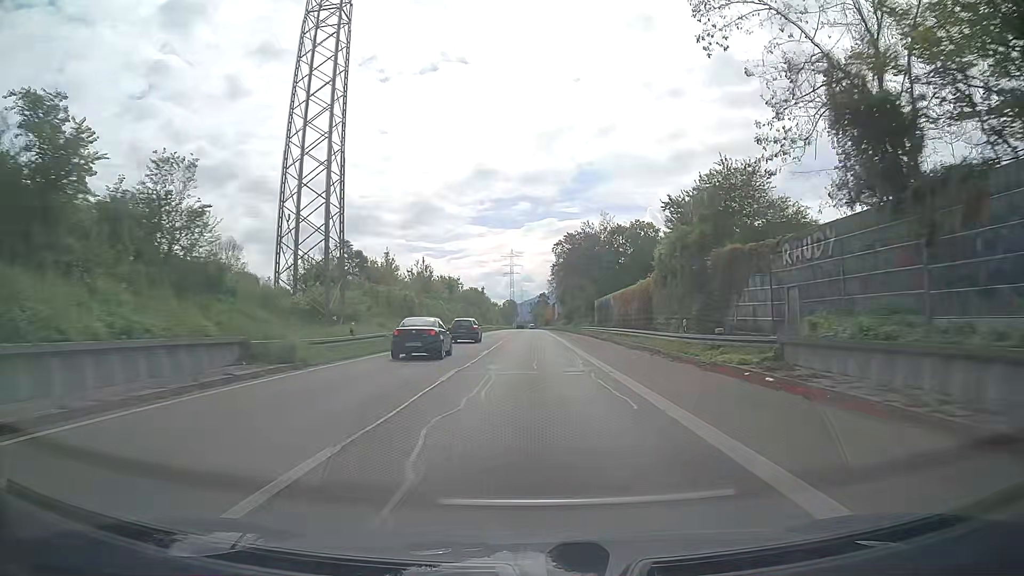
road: trunk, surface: asphalt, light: Day
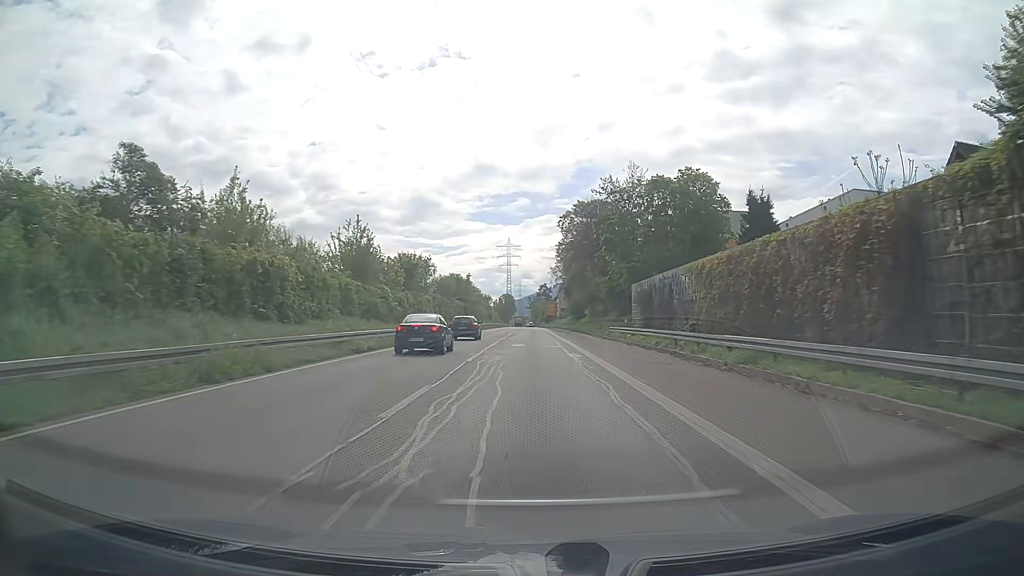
(+0.1, +29.8) m; 0°
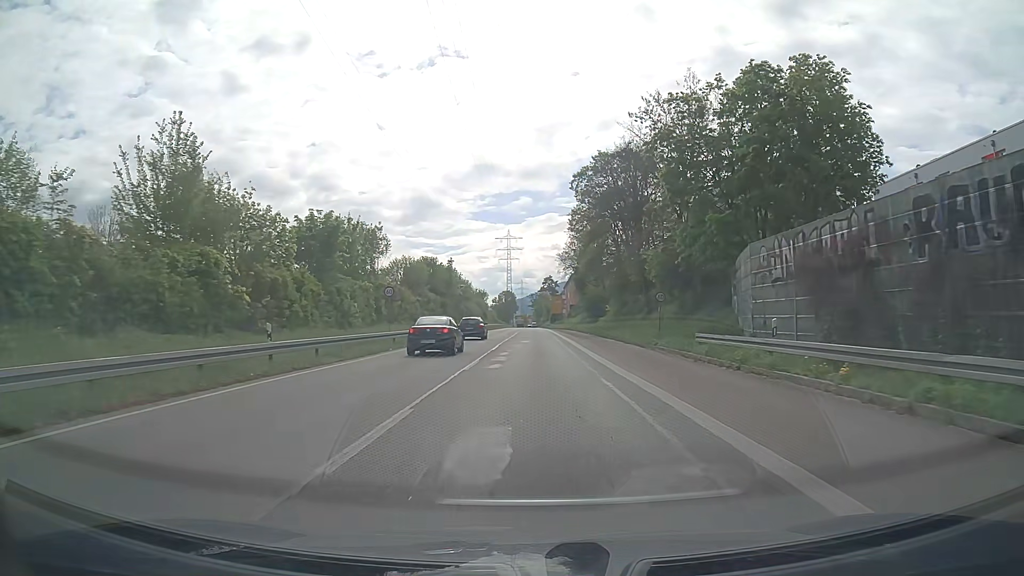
(0.0, +27.0) m; 0°
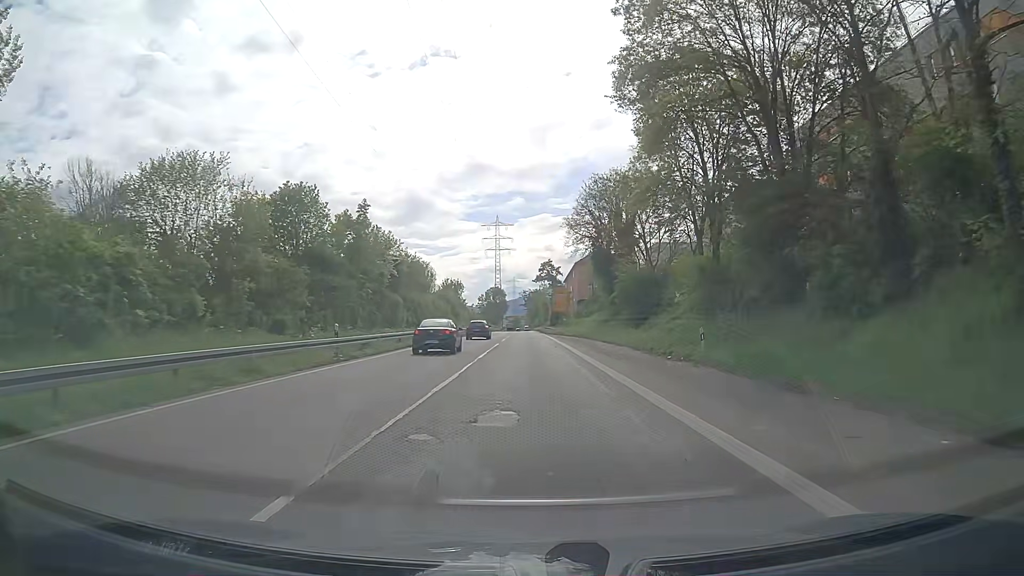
(+0.3, +41.0) m; +1°
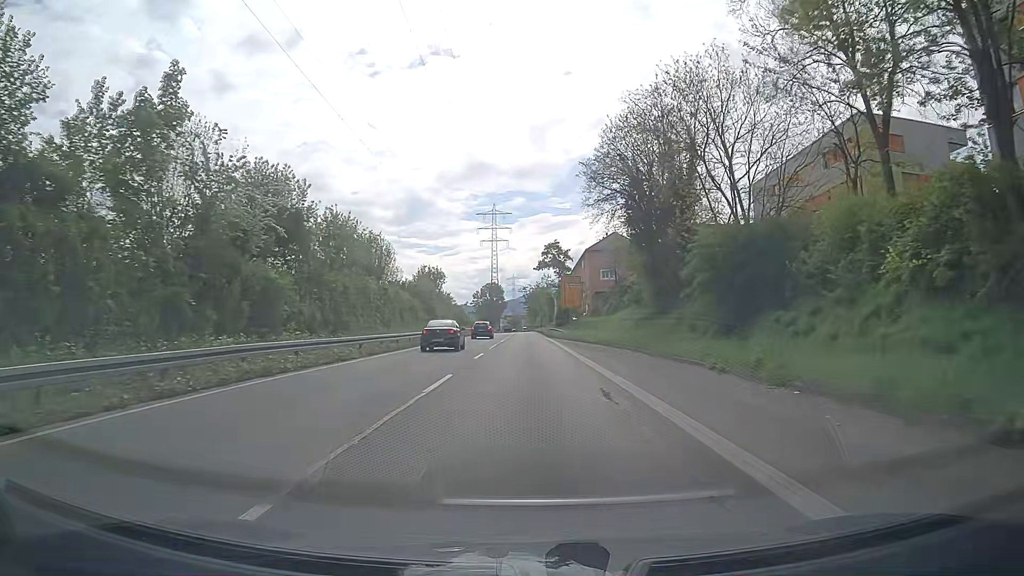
(0.0, +24.5) m; 0°
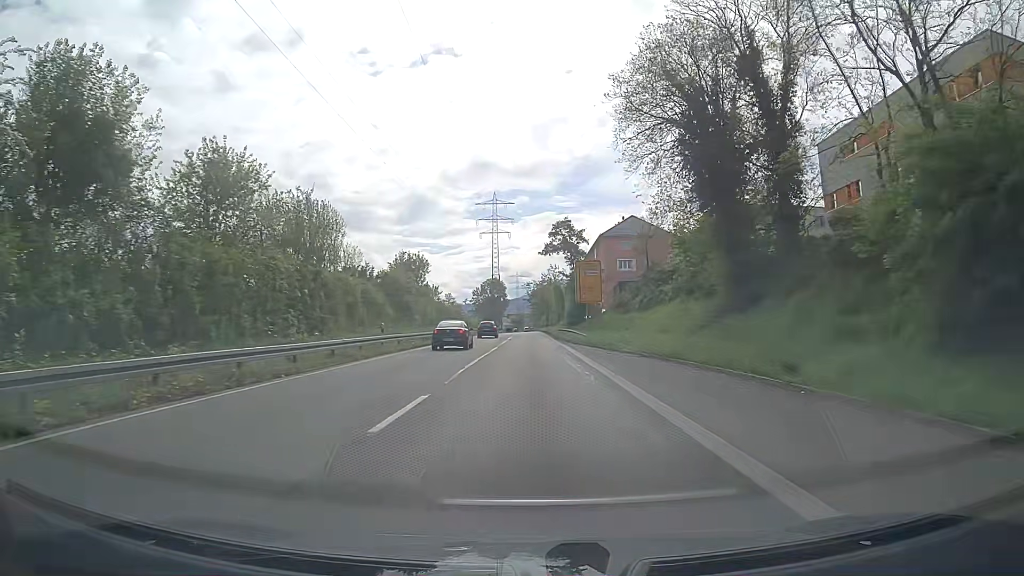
(-0.1, +16.6) m; 0°
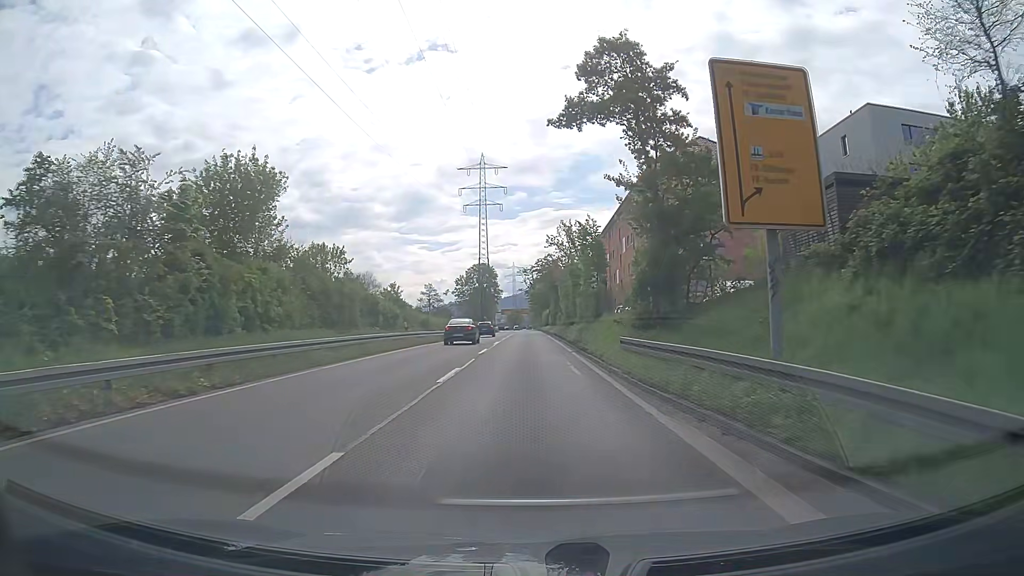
(0.0, +41.8) m; 0°
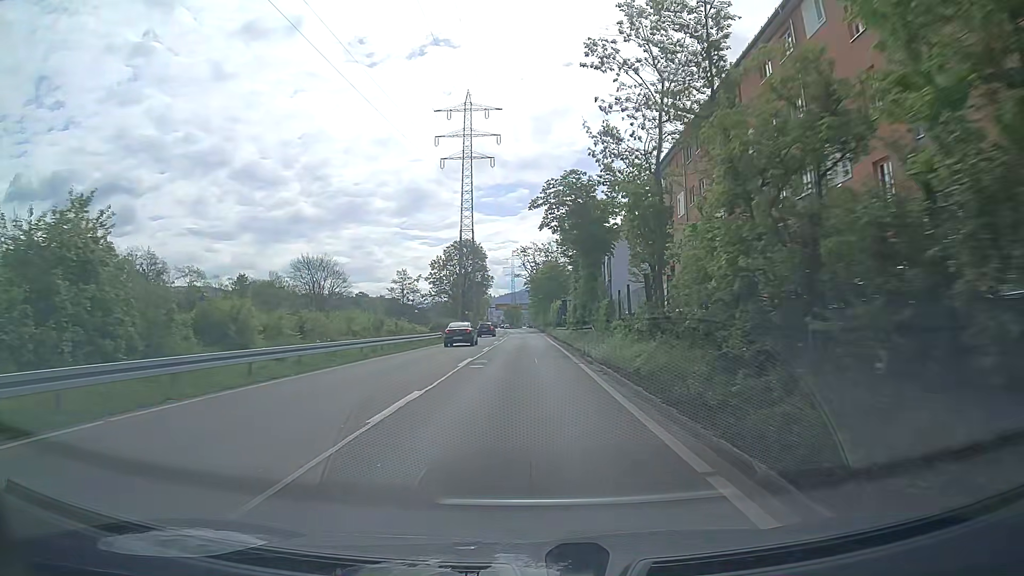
(-0.1, +41.6) m; 0°
(0, +10) (0, +20) (0, +30) (0, +40) (0, +50) (0, +60) (-1, +70) (-1, +80) (-1, +90) (-1, +100) m
